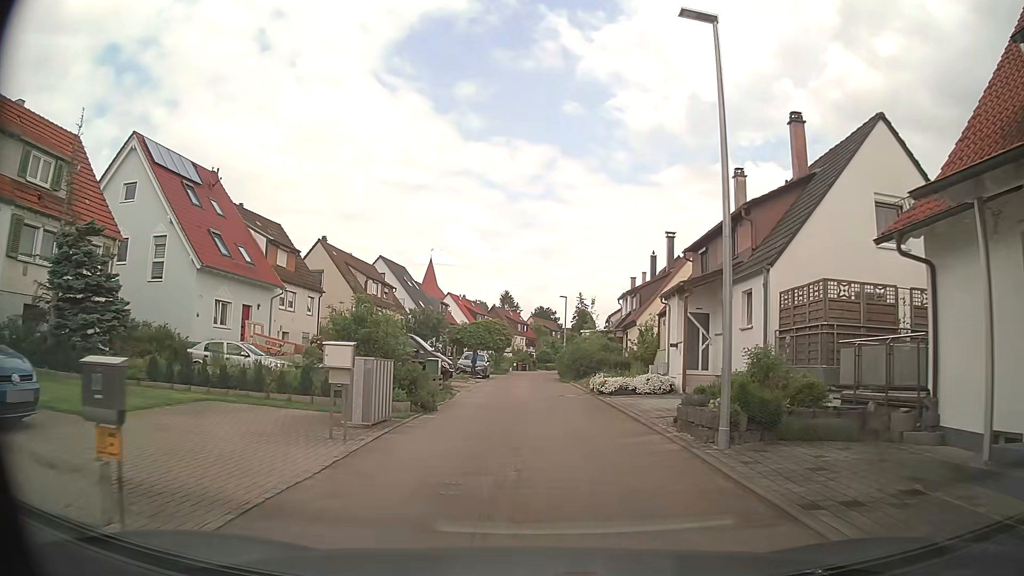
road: residential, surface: asphalt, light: Day
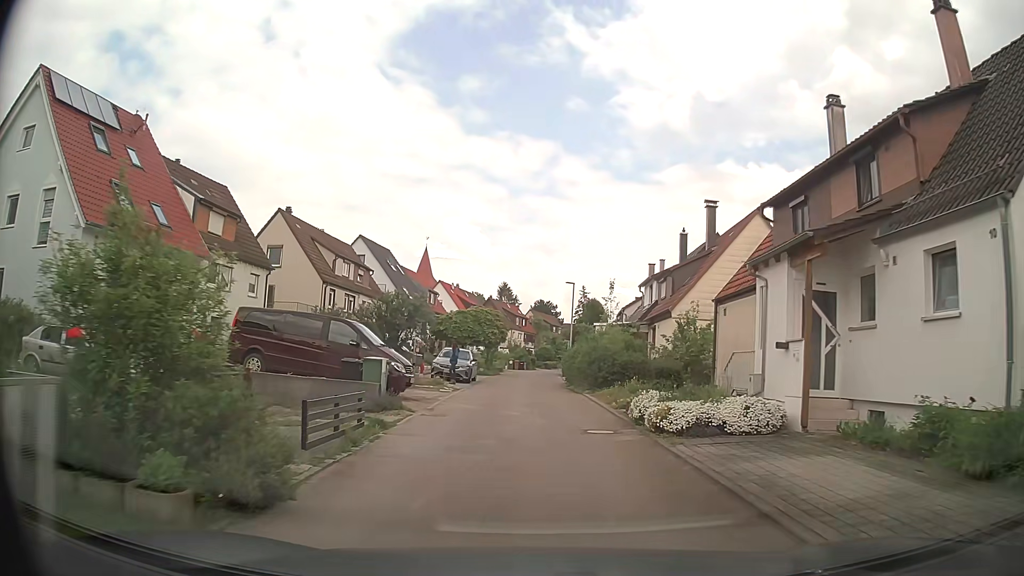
(0.0, +9.2) m; 0°
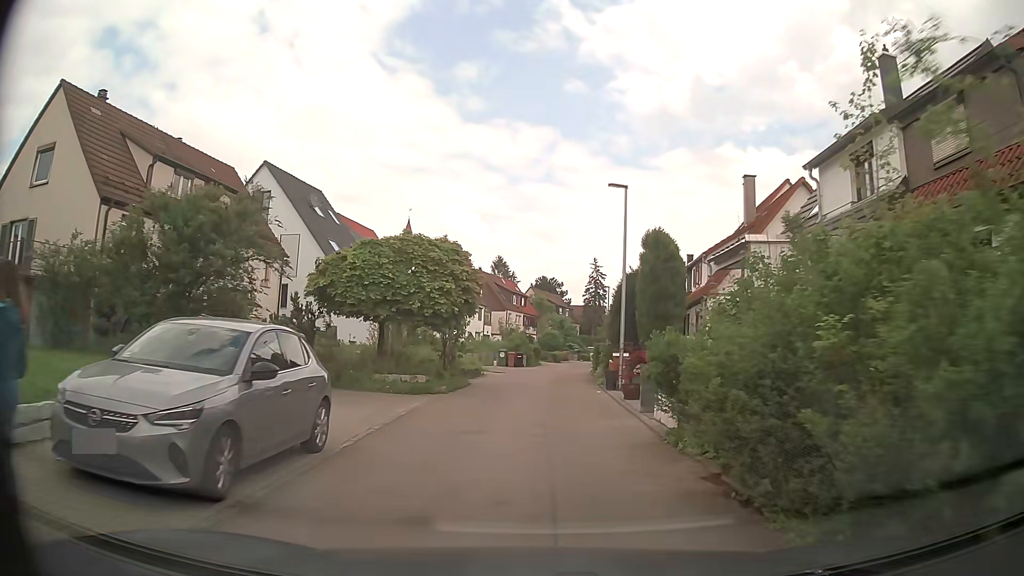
(0.0, +23.9) m; 0°
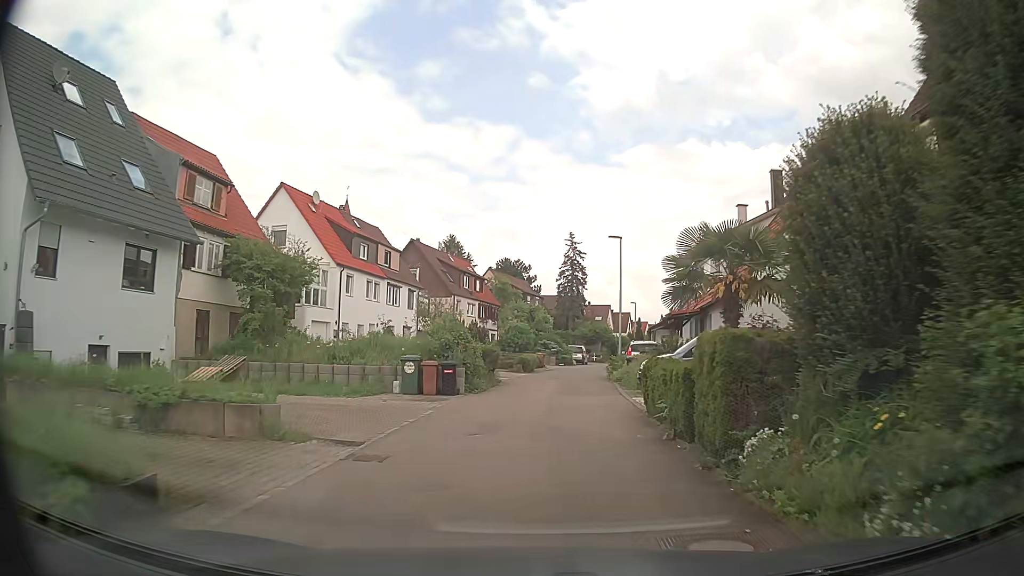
(+0.5, +23.5) m; +2°
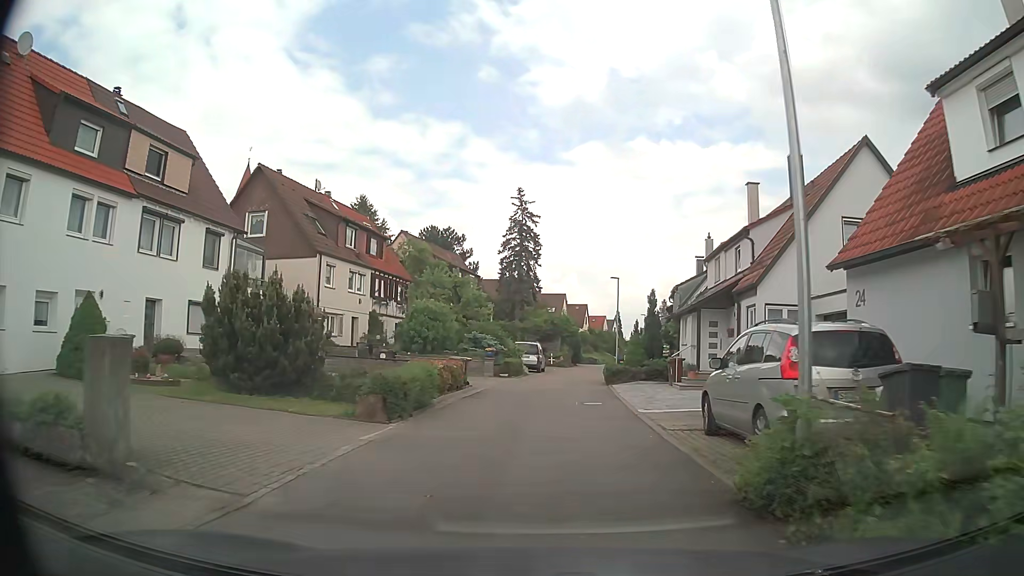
(+1.2, +23.8) m; +5°
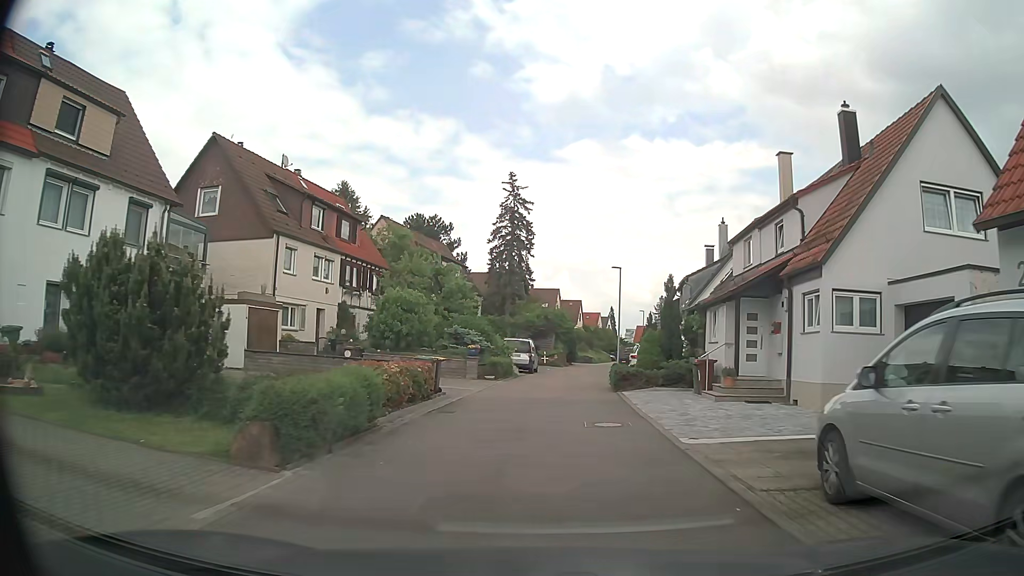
(+0.1, +4.8) m; +1°
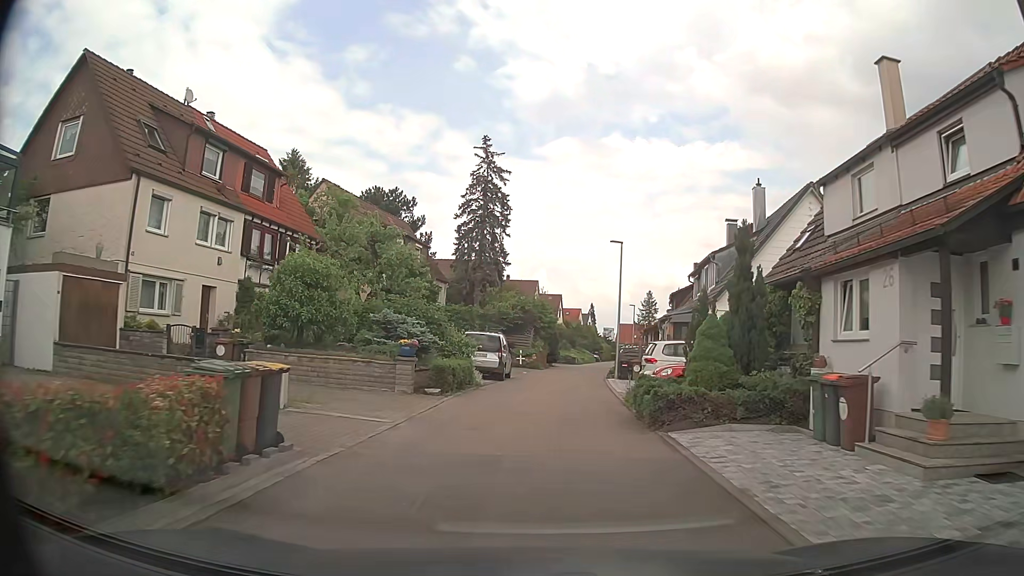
(+0.2, +9.7) m; +2°
